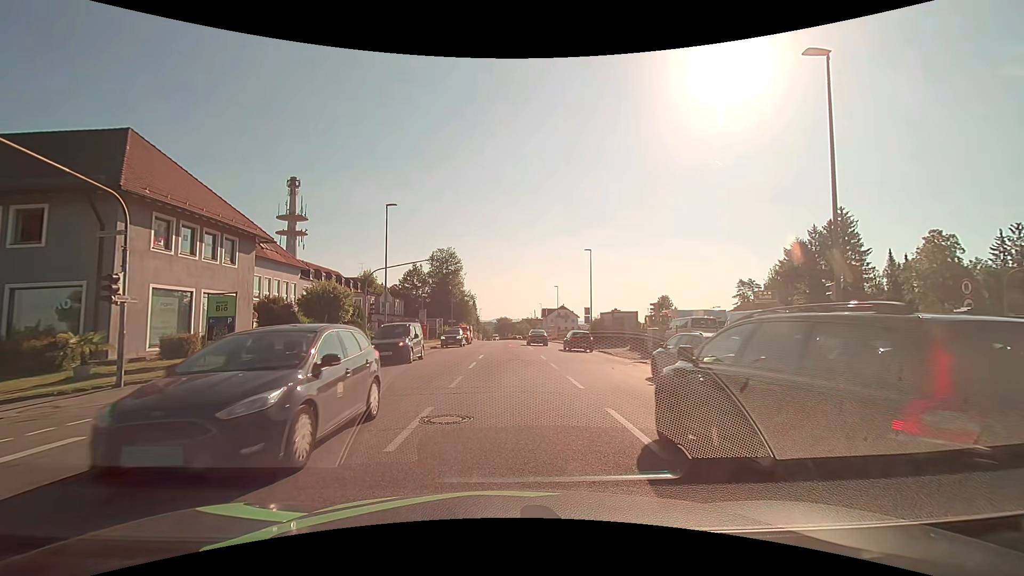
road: tertiary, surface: asphalt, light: Day
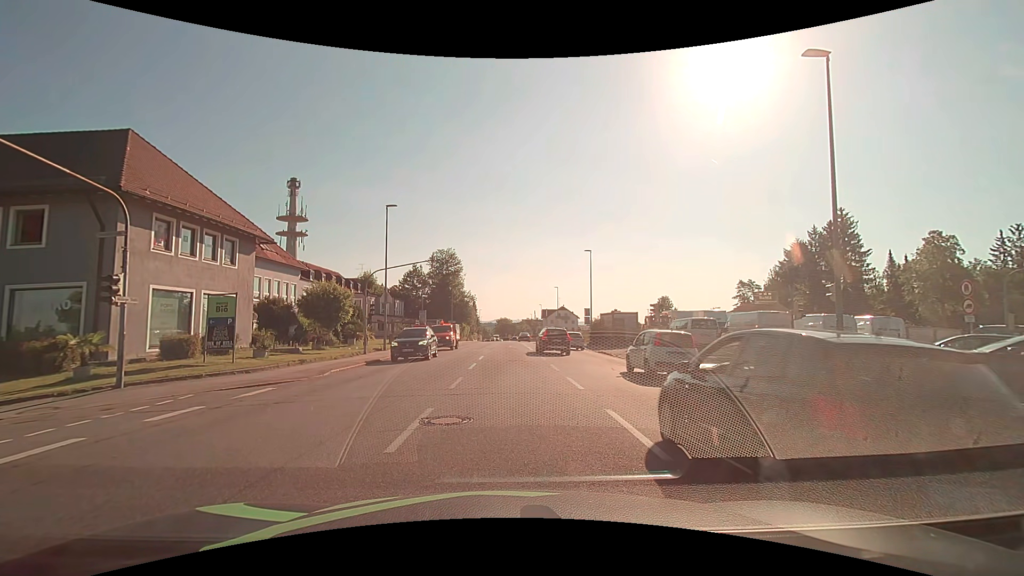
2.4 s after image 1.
(0.0, +0.1) m; 0°
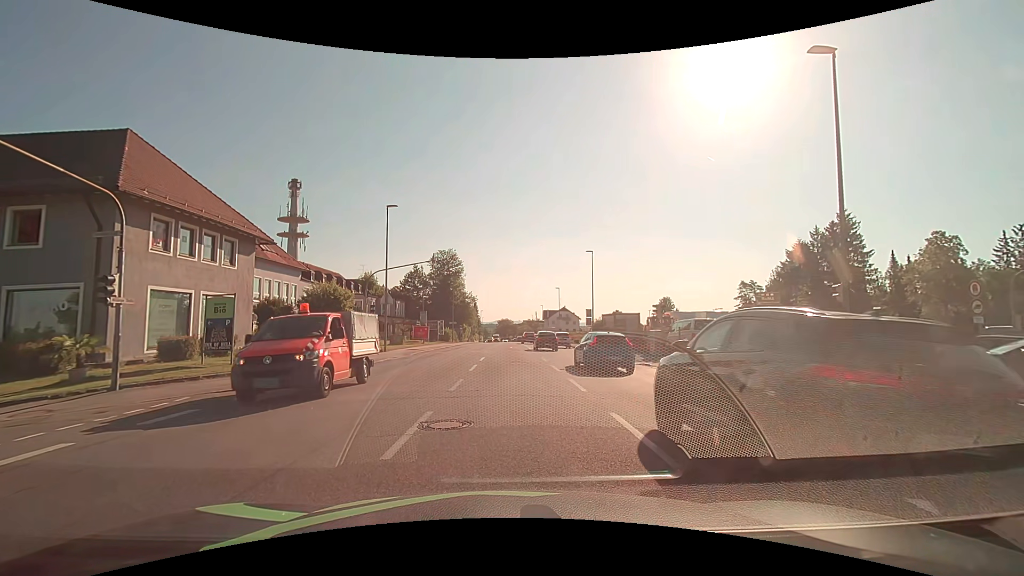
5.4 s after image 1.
(0.0, +0.2) m; 0°
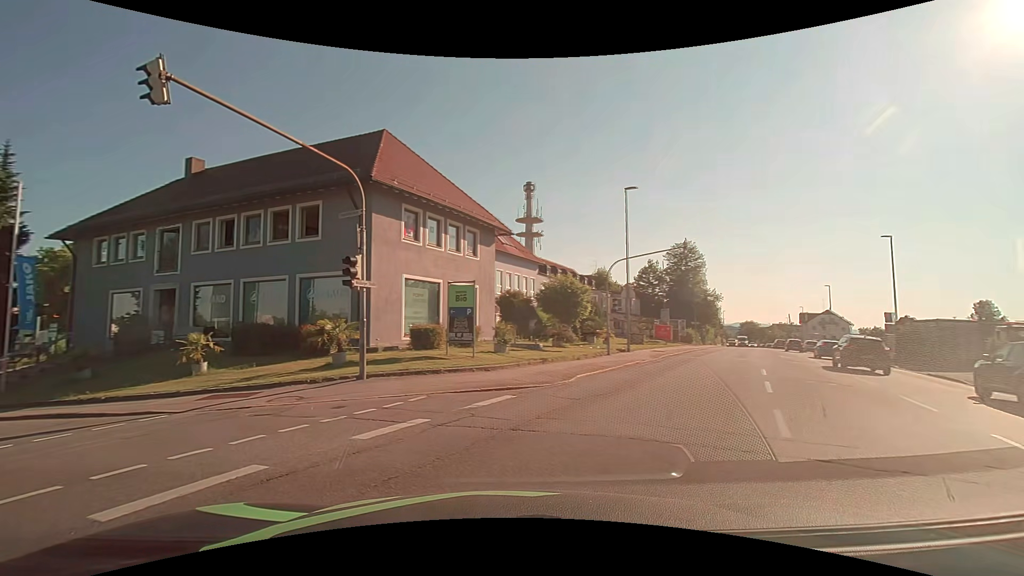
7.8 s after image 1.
(-0.8, +4.5) m; -24°
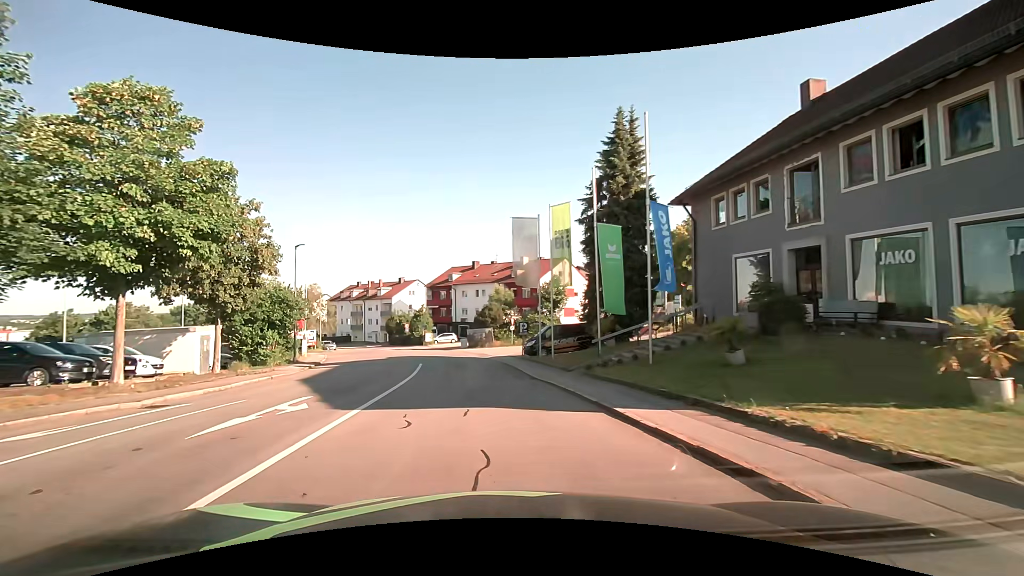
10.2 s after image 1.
(-6.3, +8.7) m; -61°
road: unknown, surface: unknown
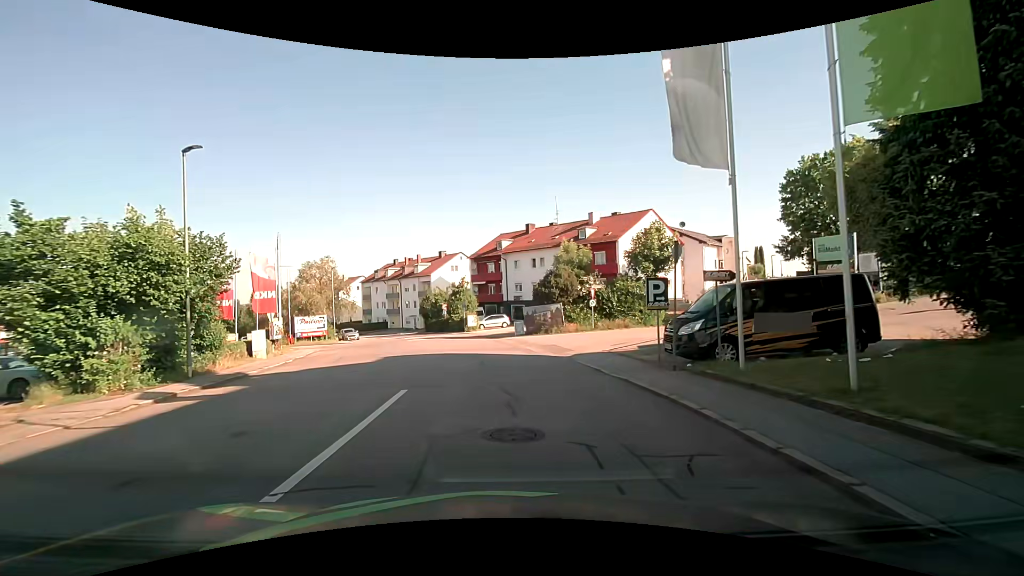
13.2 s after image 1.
(-1.3, +18.1) m; -5°
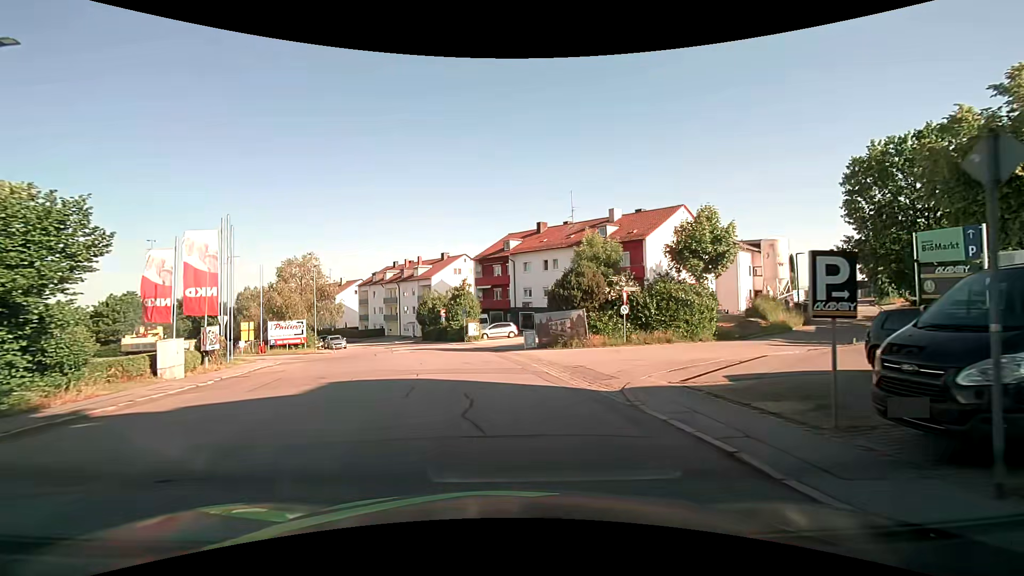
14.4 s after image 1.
(-0.1, +7.2) m; -2°
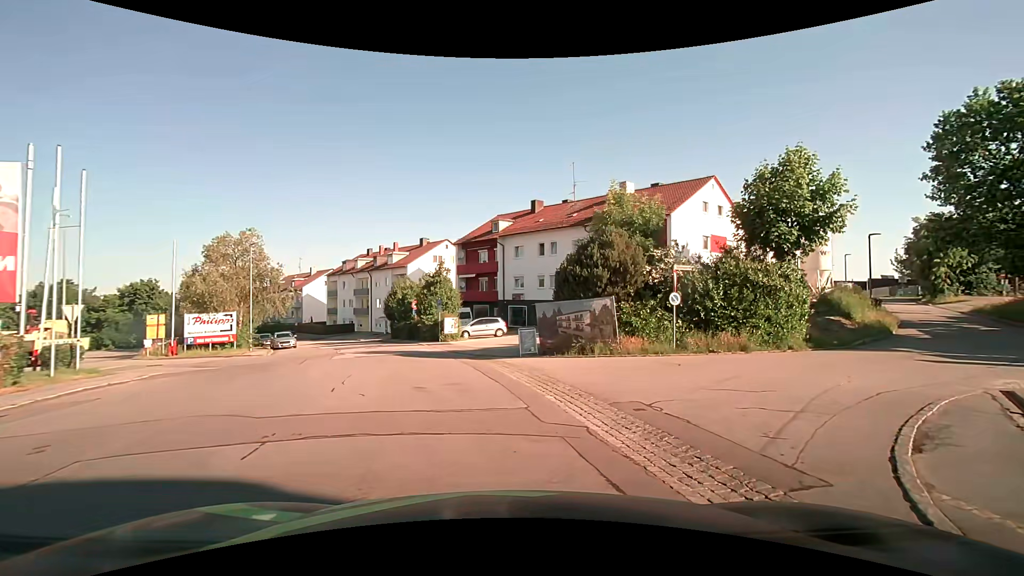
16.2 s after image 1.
(-0.1, +9.1) m; +2°
